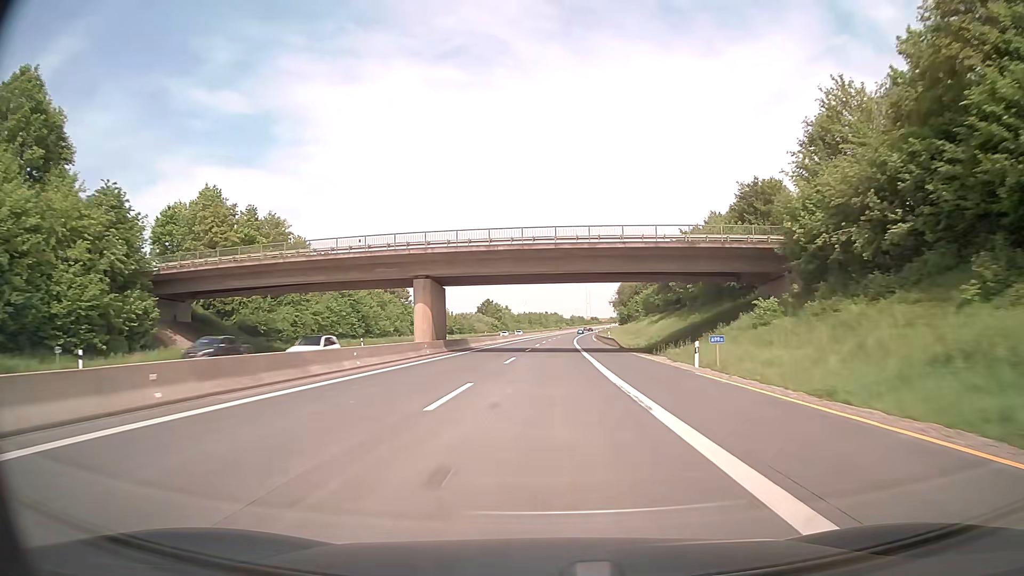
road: motorway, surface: asphalt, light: Day
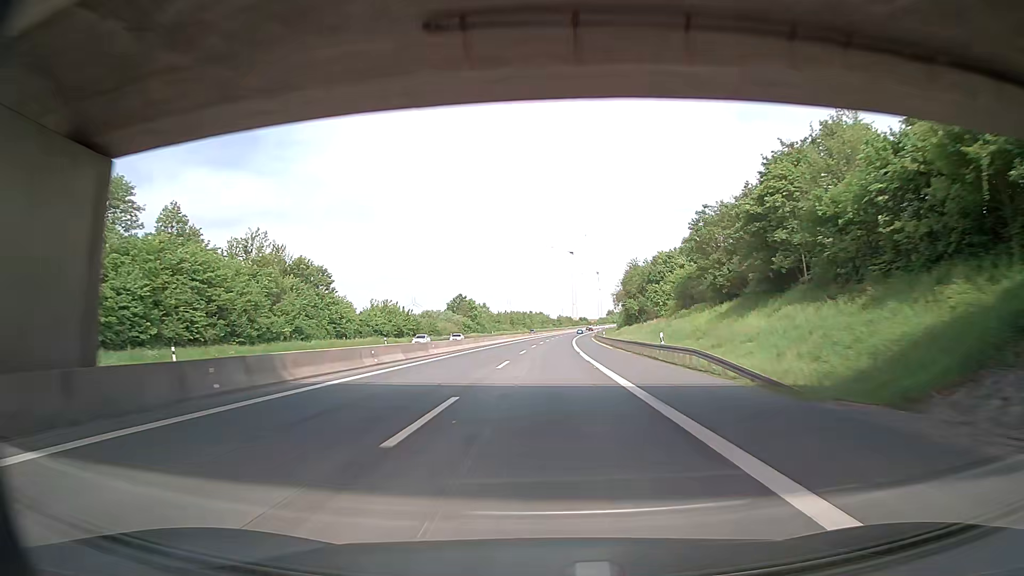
(+0.4, +39.6) m; +1°
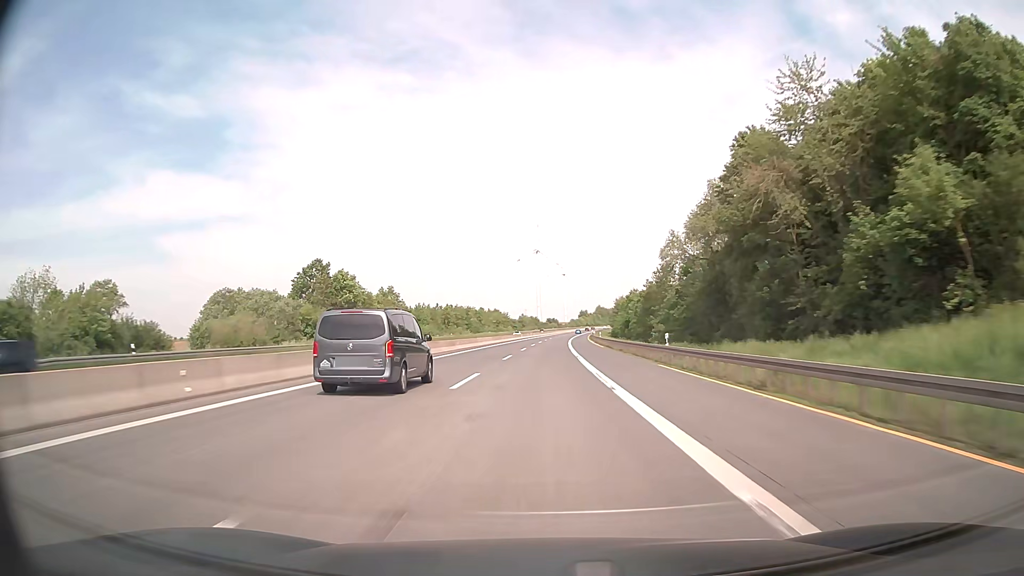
(+2.9, +98.8) m; +3°
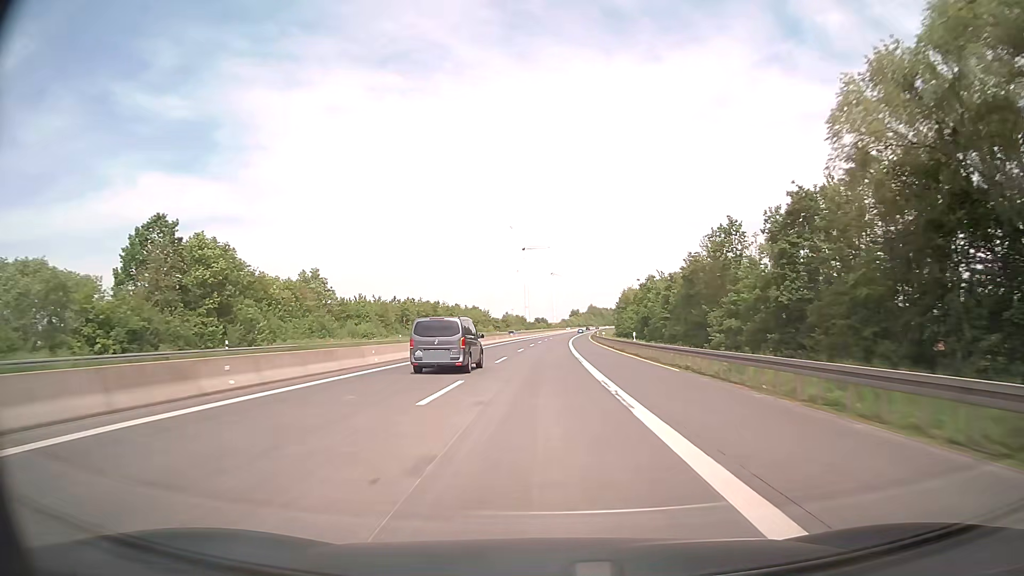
(+0.4, +39.6) m; +1°
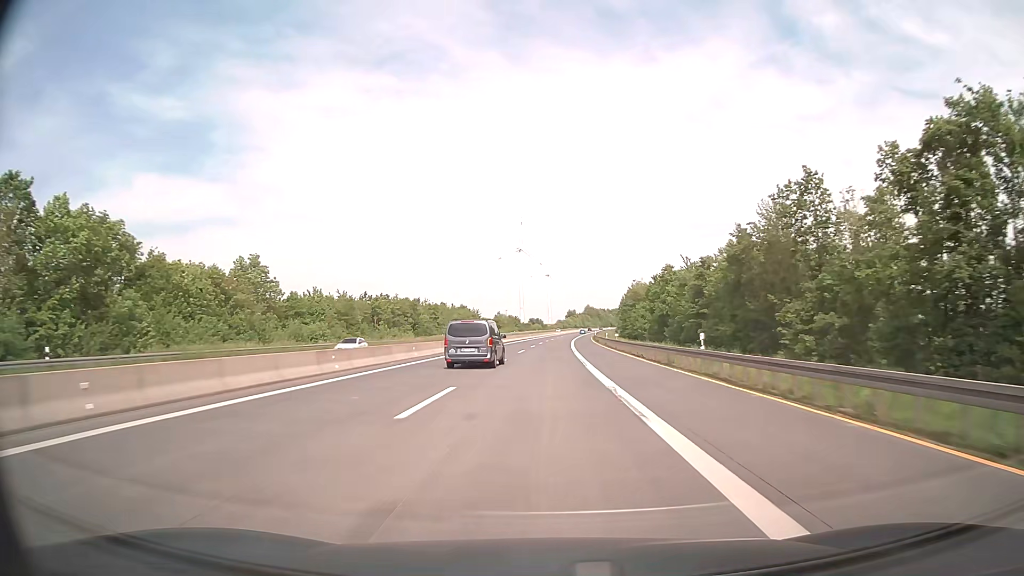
(+0.1, +19.8) m; 0°
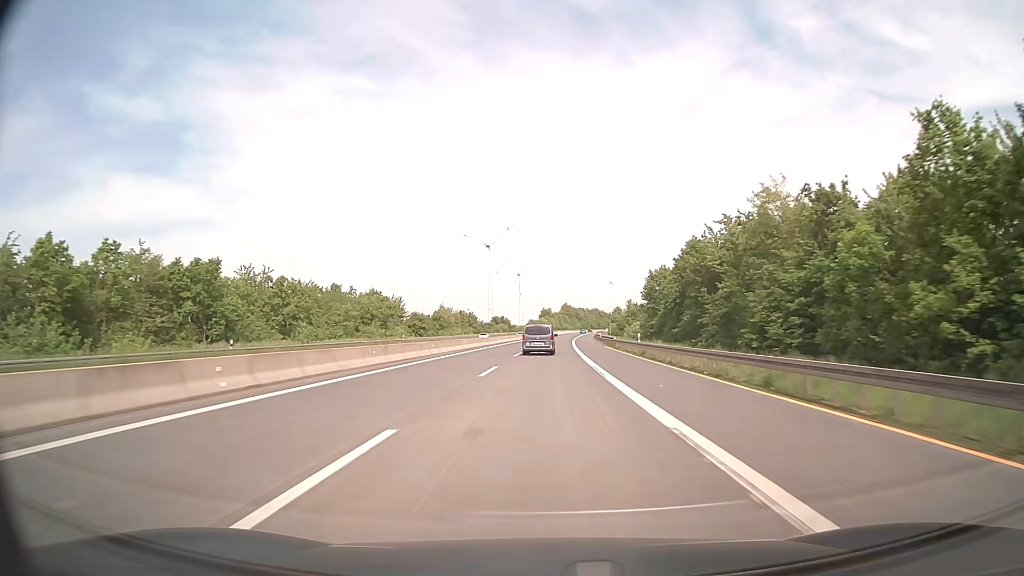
(+1.4, +79.1) m; +2°
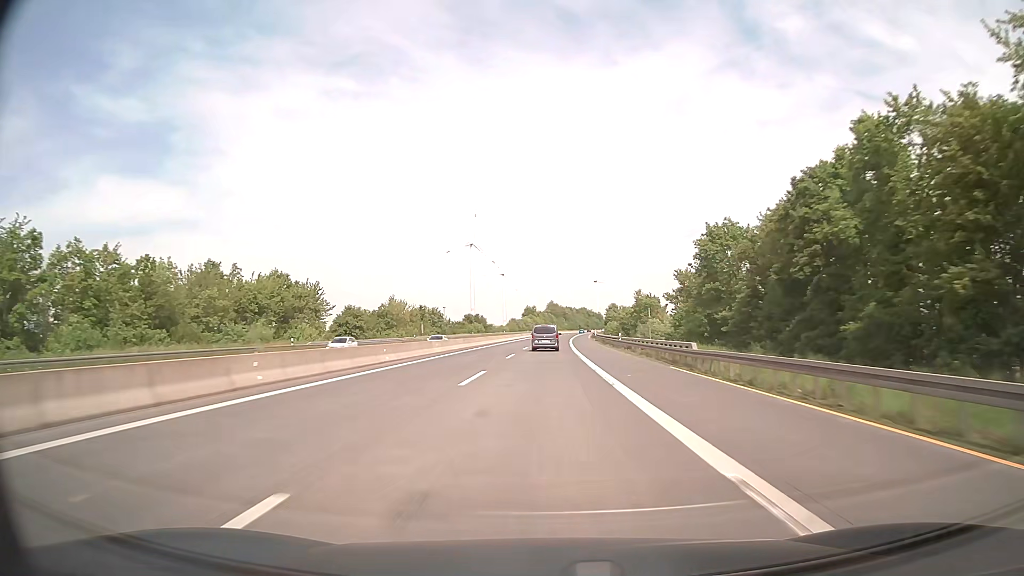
(+0.4, +39.6) m; +1°
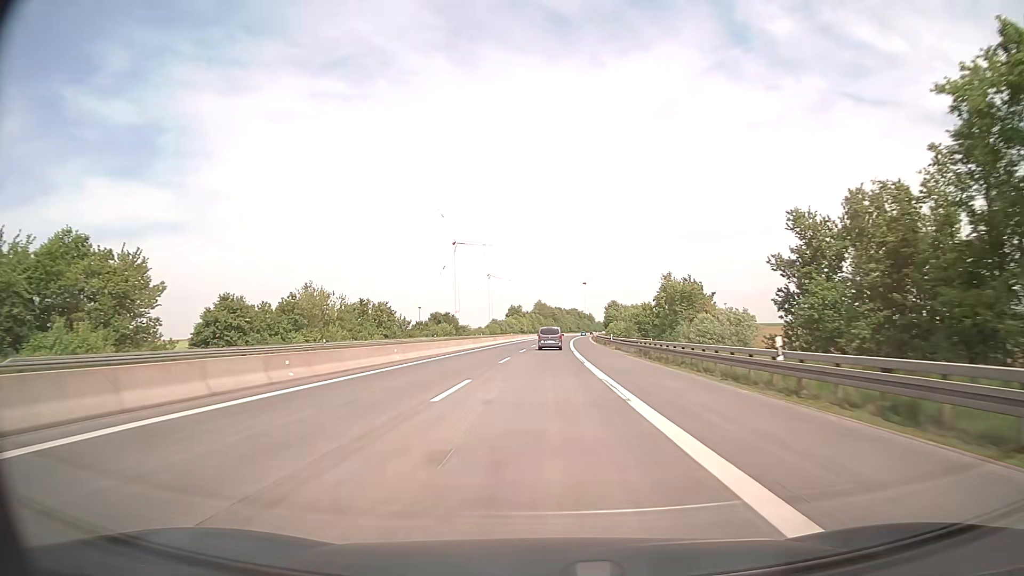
(+0.3, +39.6) m; +1°
(0, +10) (0, +20) (0, +30) (0, +40) (+1, +50) (+1, +60) (+1, +70) (+2, +80) (+2, +90) (+2, +100) m
